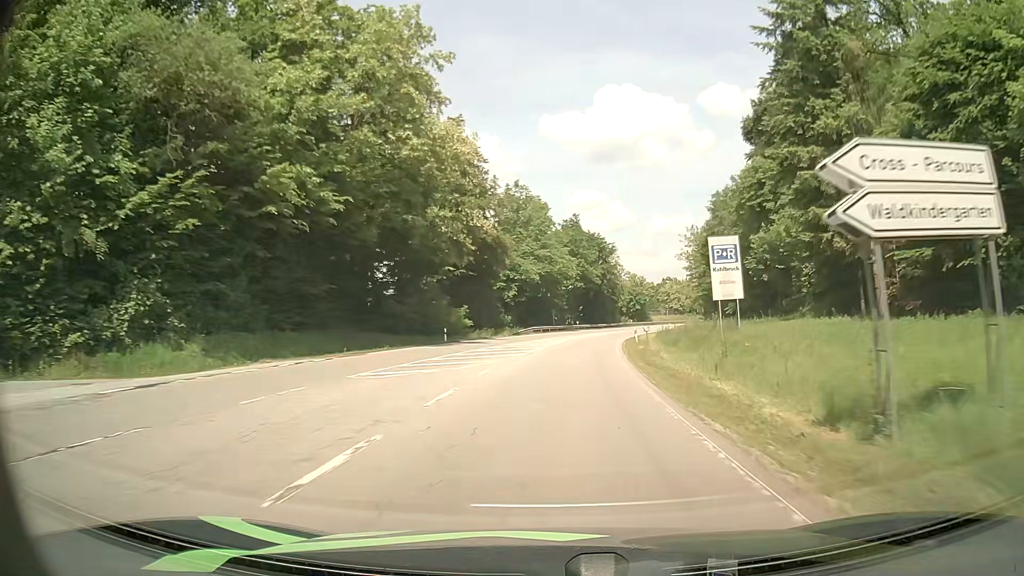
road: secondary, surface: asphalt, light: Day
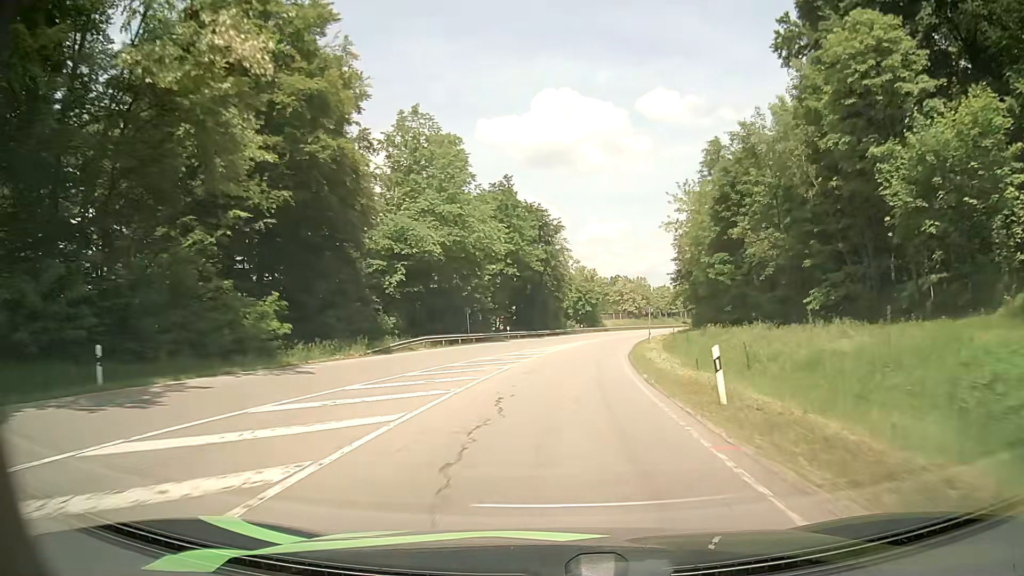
(+1.6, +34.1) m; +5°
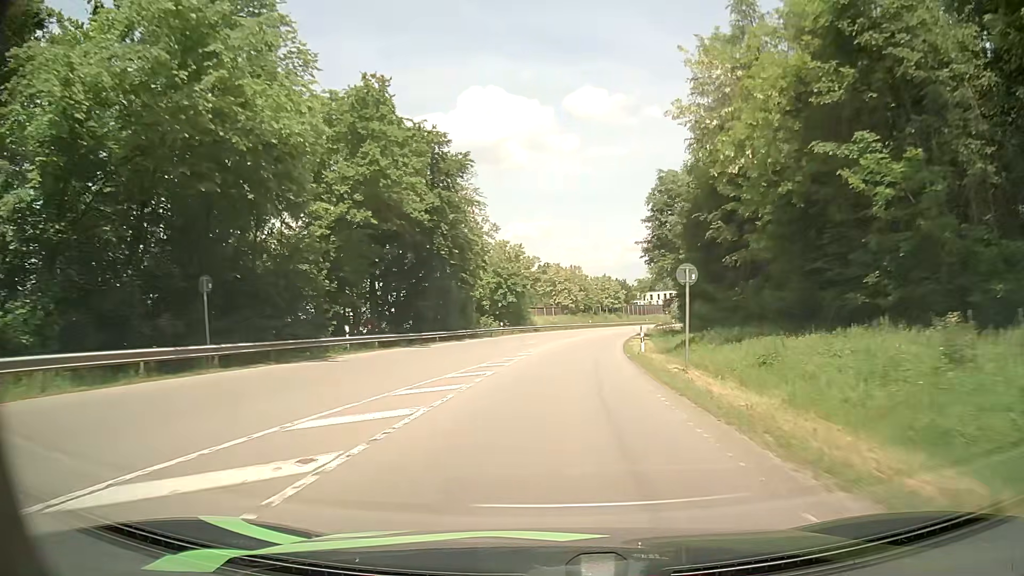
(+1.8, +33.5) m; +6°
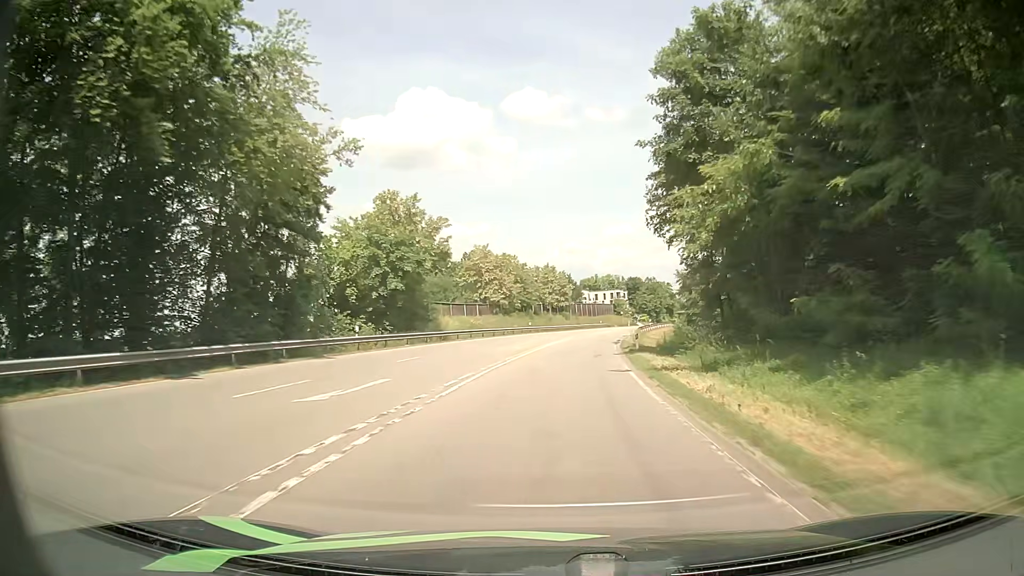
(+1.6, +33.3) m; +5°
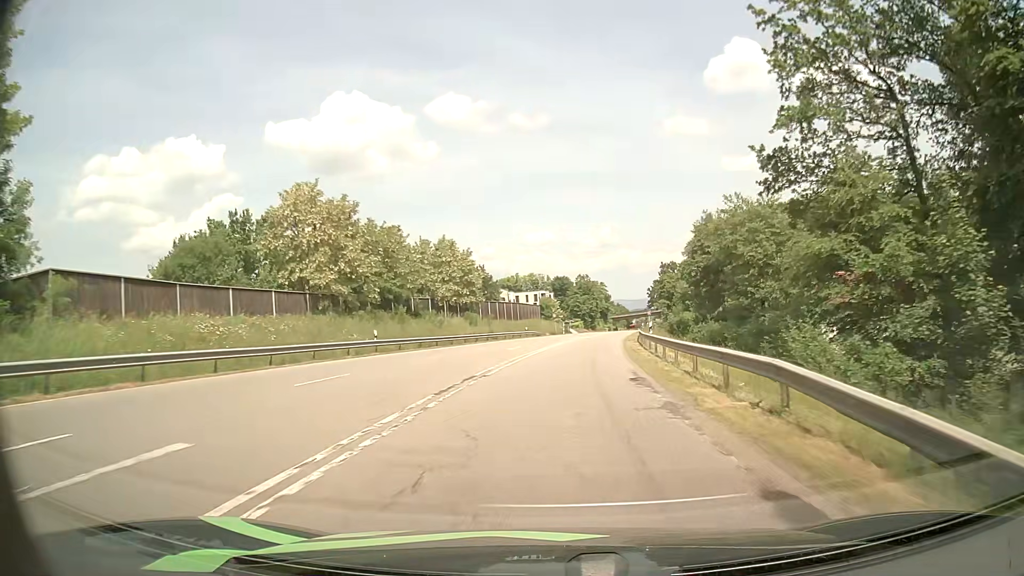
(+2.7, +44.2) m; +7°
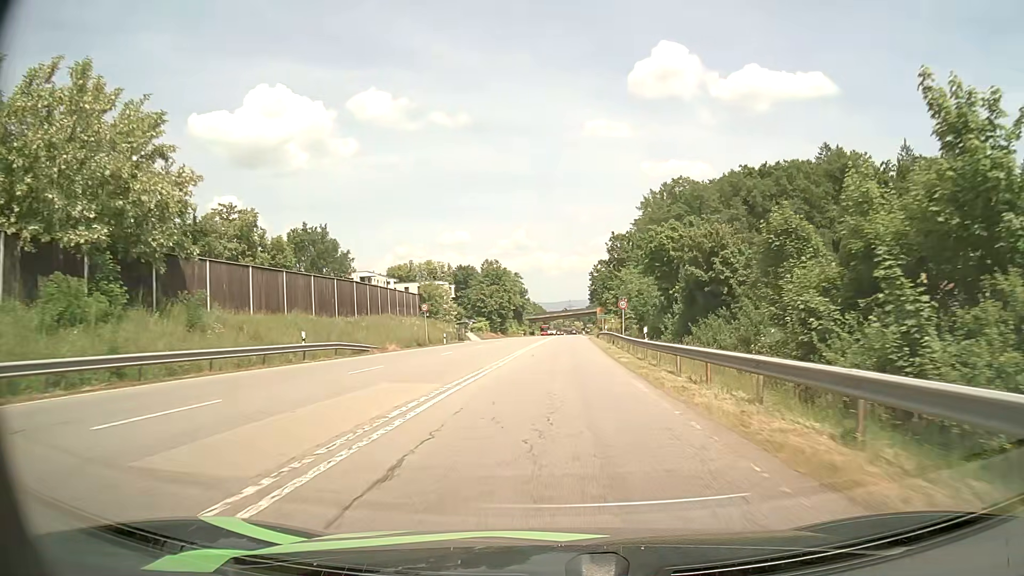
(+3.8, +54.5) m; +8°
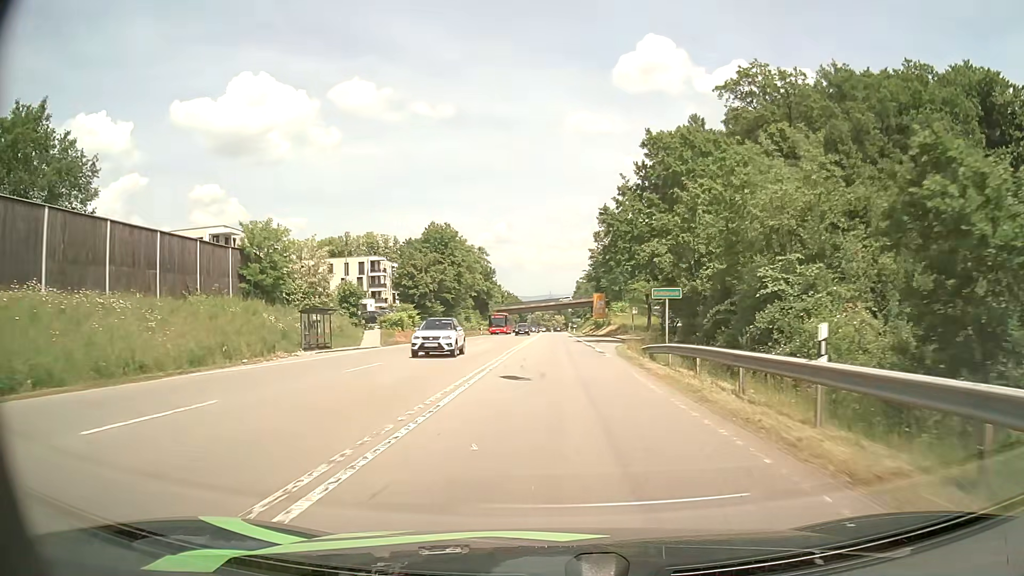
(+0.8, +50.4) m; +2°
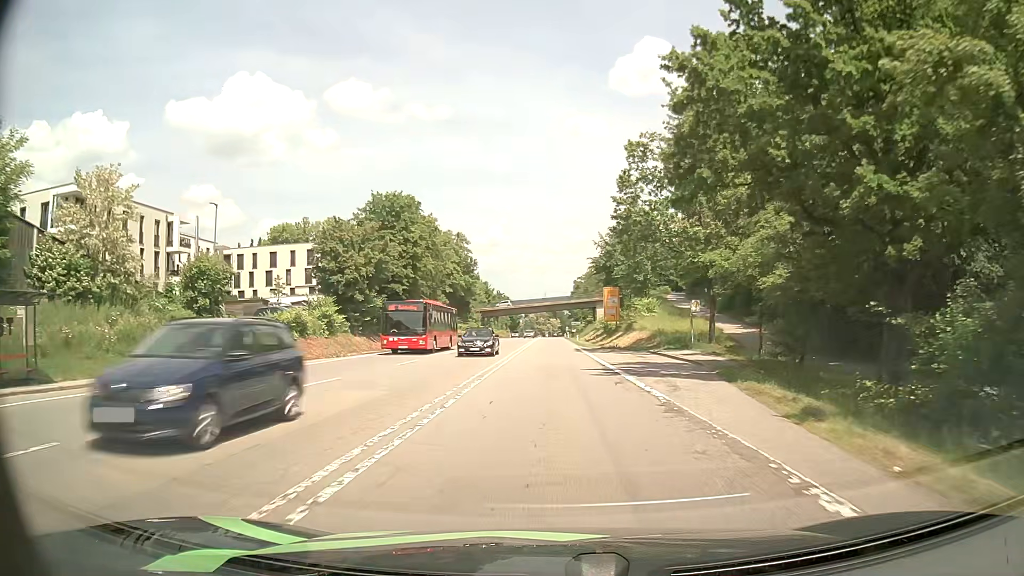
(+0.2, +27.0) m; 0°
